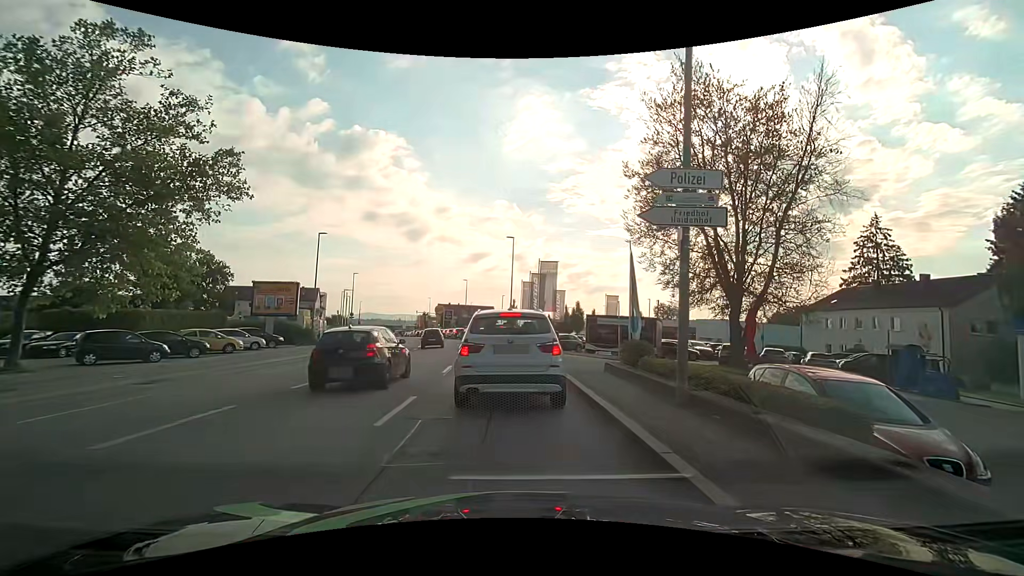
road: tertiary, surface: asphalt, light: Day
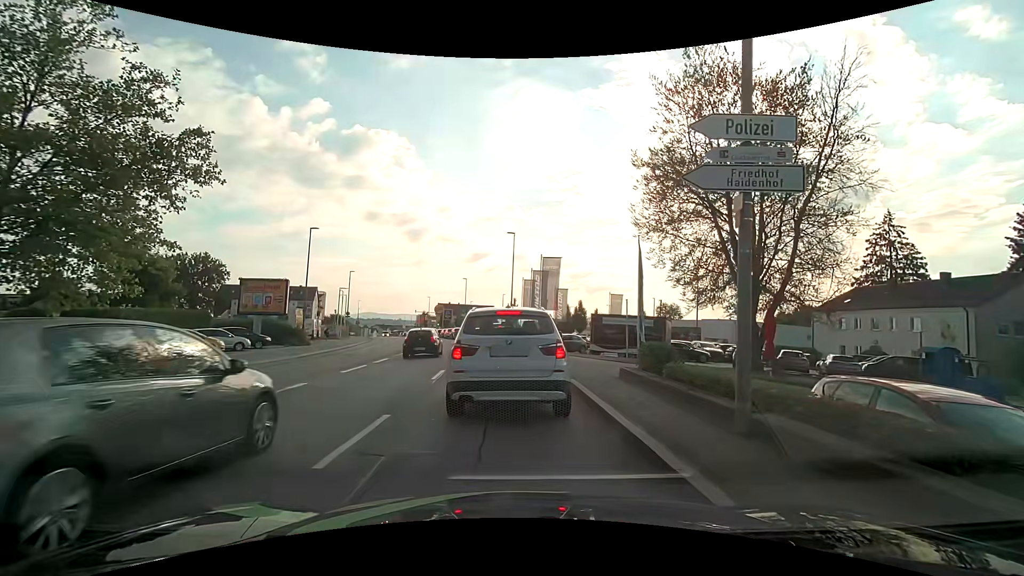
(0.0, +2.1) m; +2°
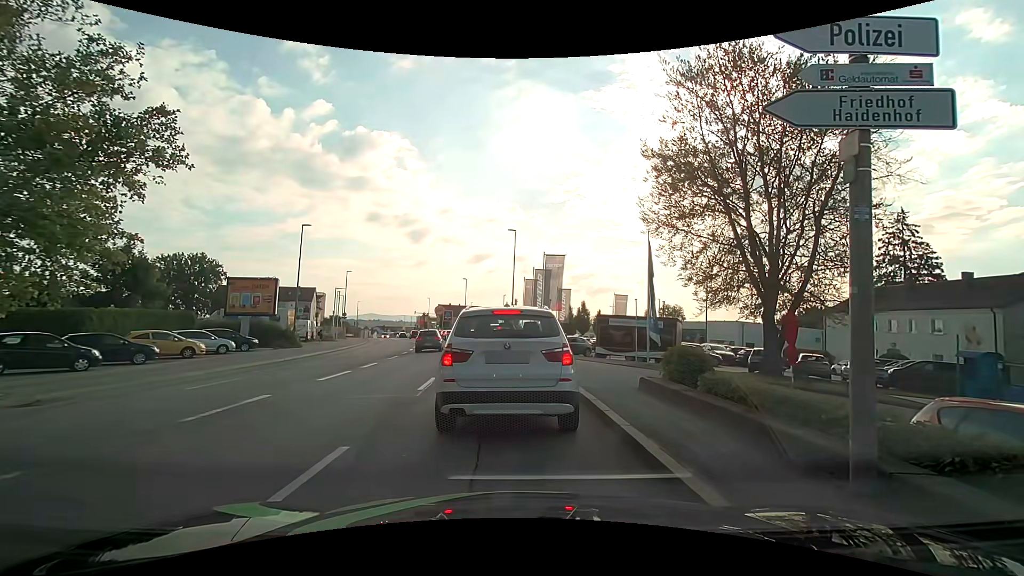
(0.0, +2.0) m; 0°
(0, +10) (-1, +20) (-3, +30) (-4, +40) (-6, +50) (-8, +59) (-11, +69) (-14, +78) (-17, +88) (-20, +97) m
